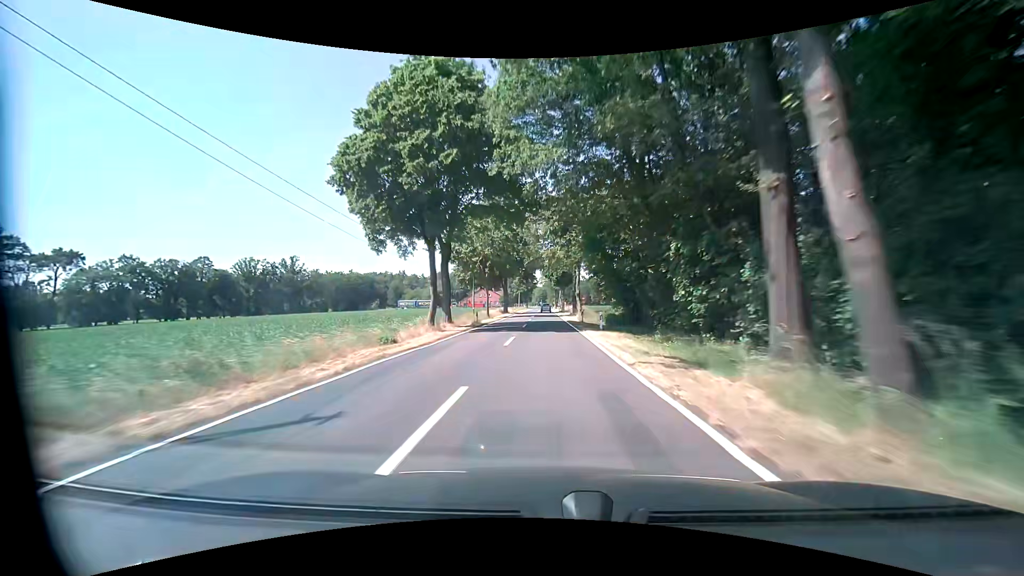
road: tertiary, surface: asphalt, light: Day
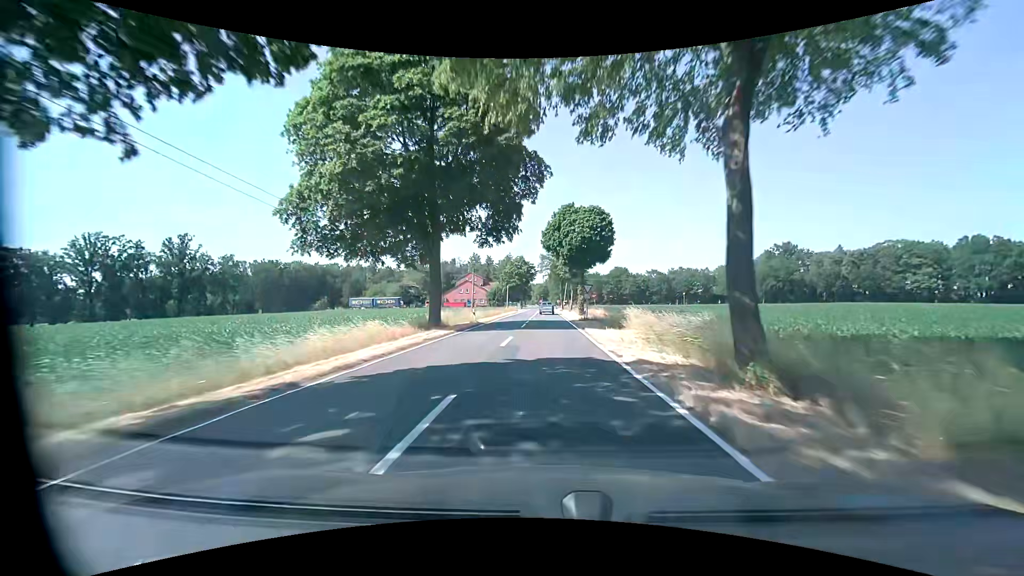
(+0.1, +51.0) m; -1°
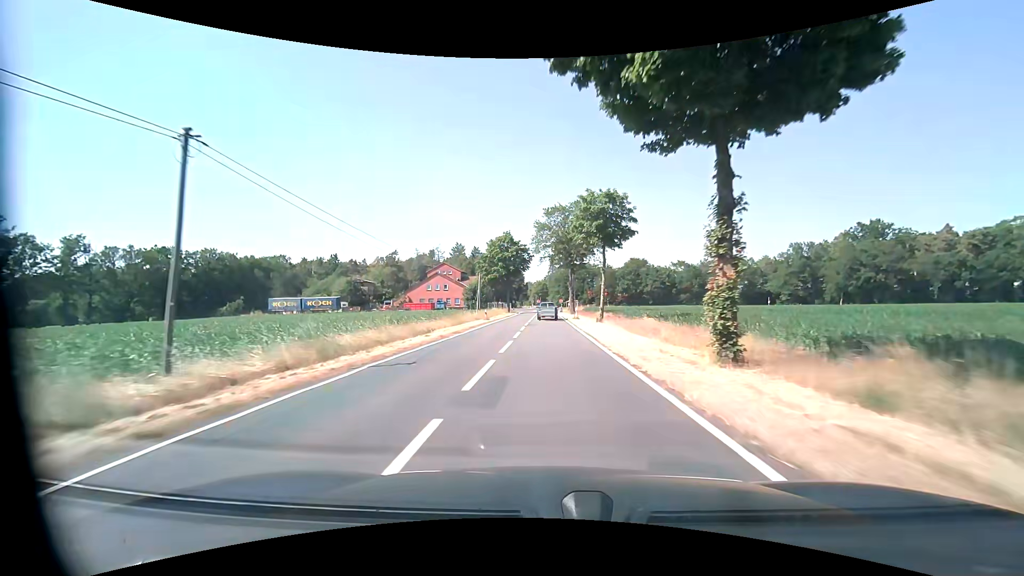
(+0.3, +43.3) m; 0°
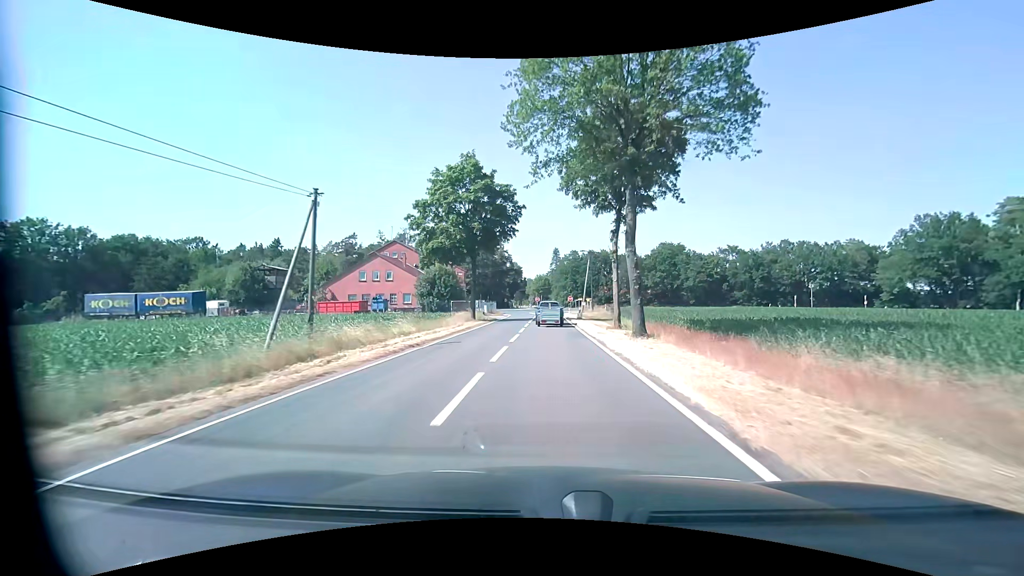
(0.0, +43.5) m; 0°
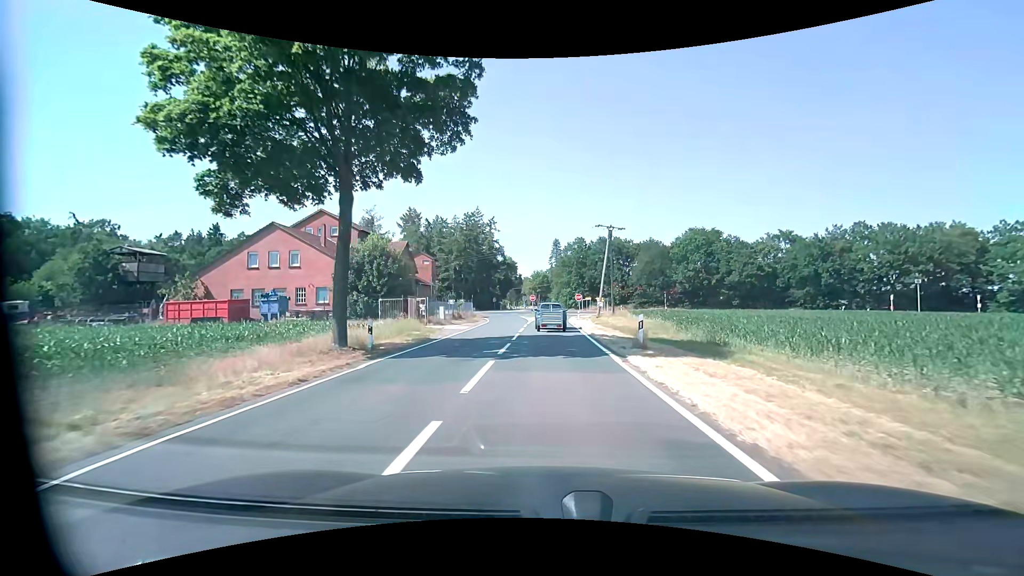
(0.0, +27.5) m; 0°
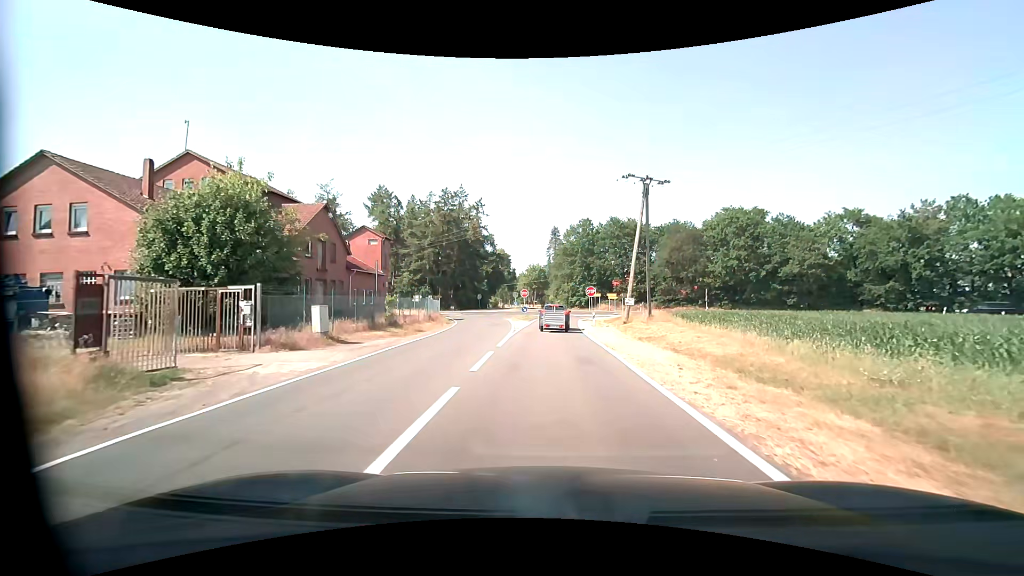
(+0.1, +21.4) m; +1°
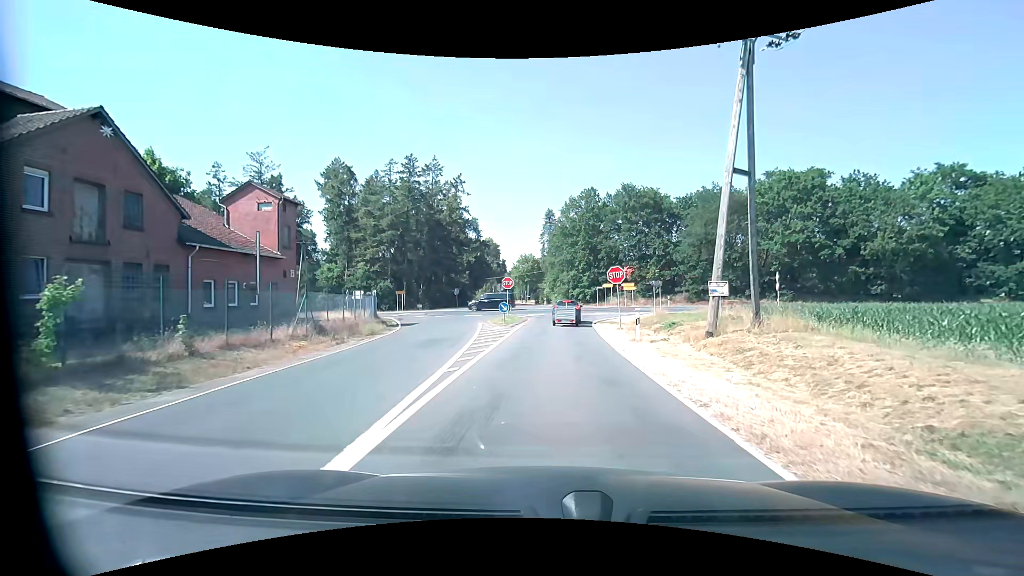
(0.0, +18.8) m; 0°
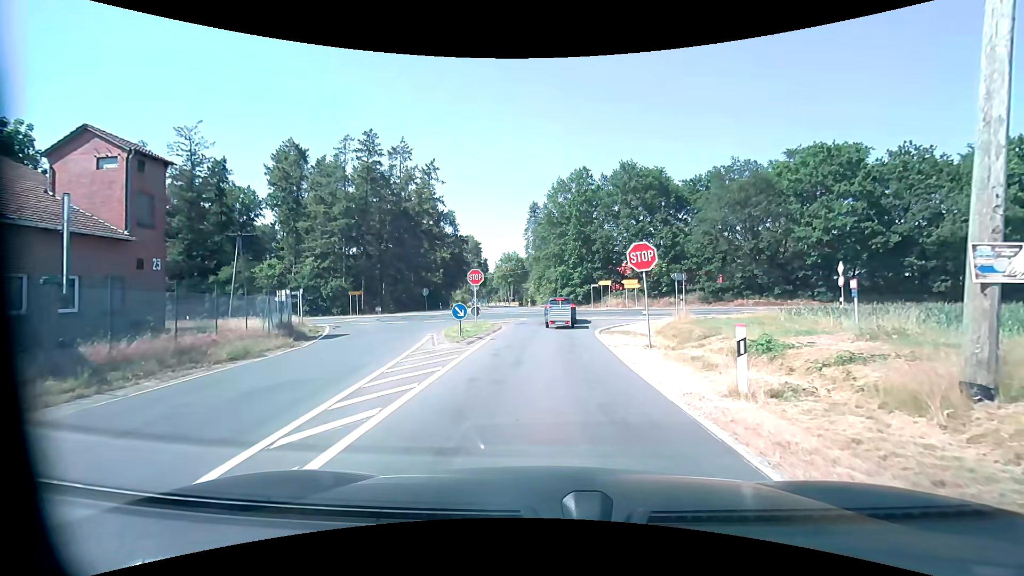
(+0.1, +10.7) m; +2°
